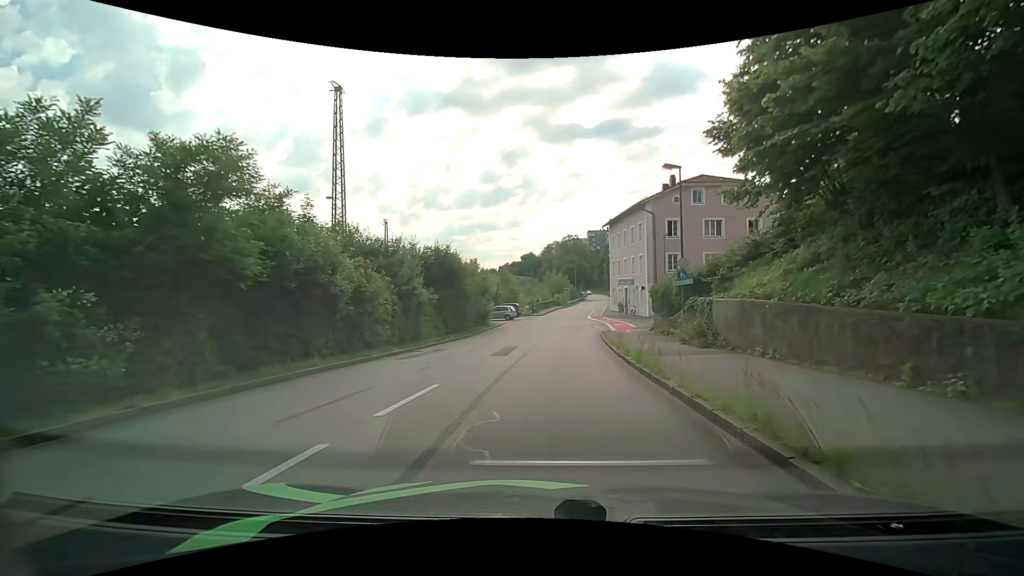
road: residential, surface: asphalt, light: Day
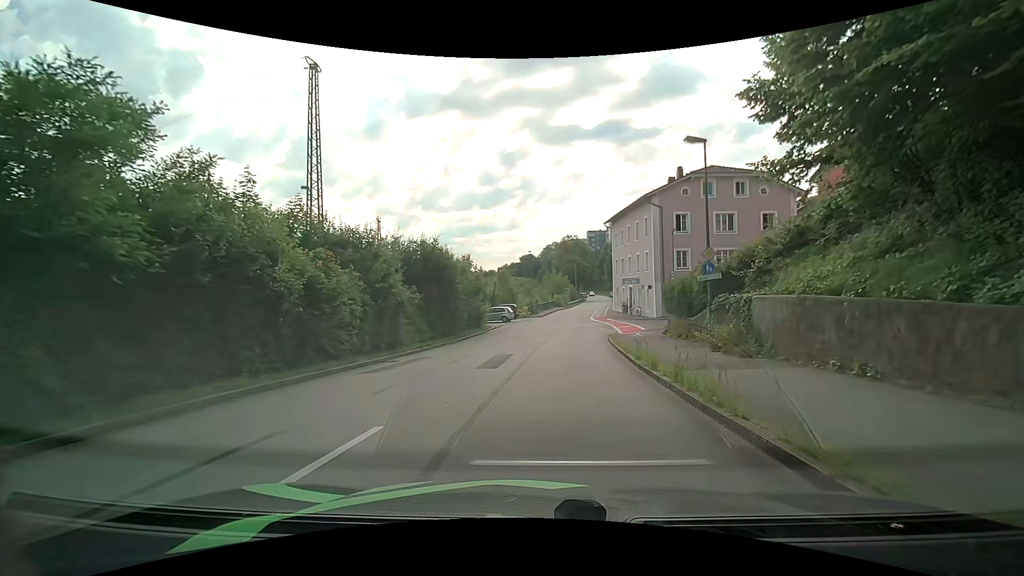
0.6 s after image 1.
(0.0, +3.5) m; 0°
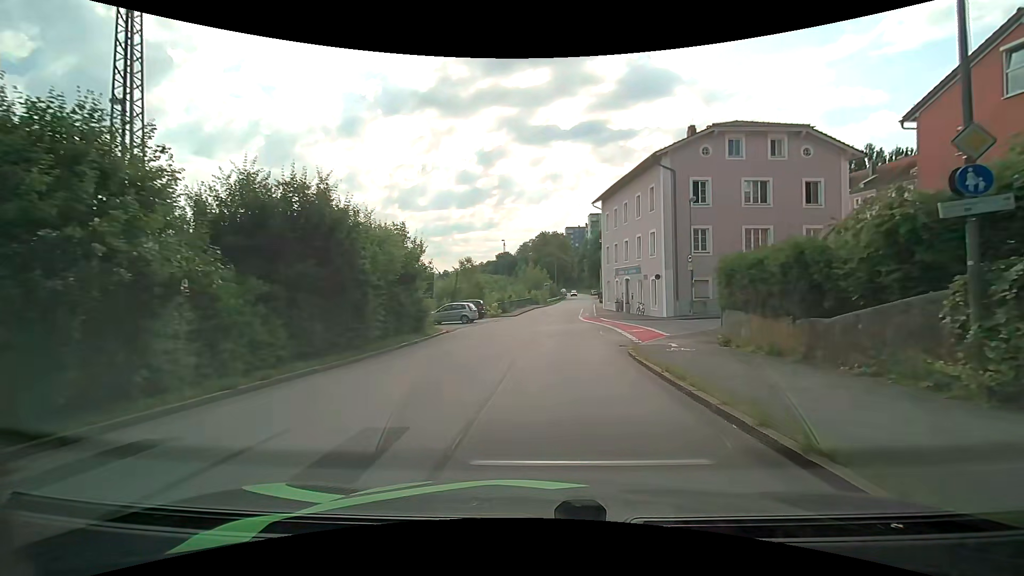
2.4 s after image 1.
(+0.2, +12.3) m; +2°
(0, +10) (0, +20) (+1, +30) (+2, +40) (+3, +50) (+5, +60) (+6, +70) (+7, +80) (+8, +90) (+9, +100) m
